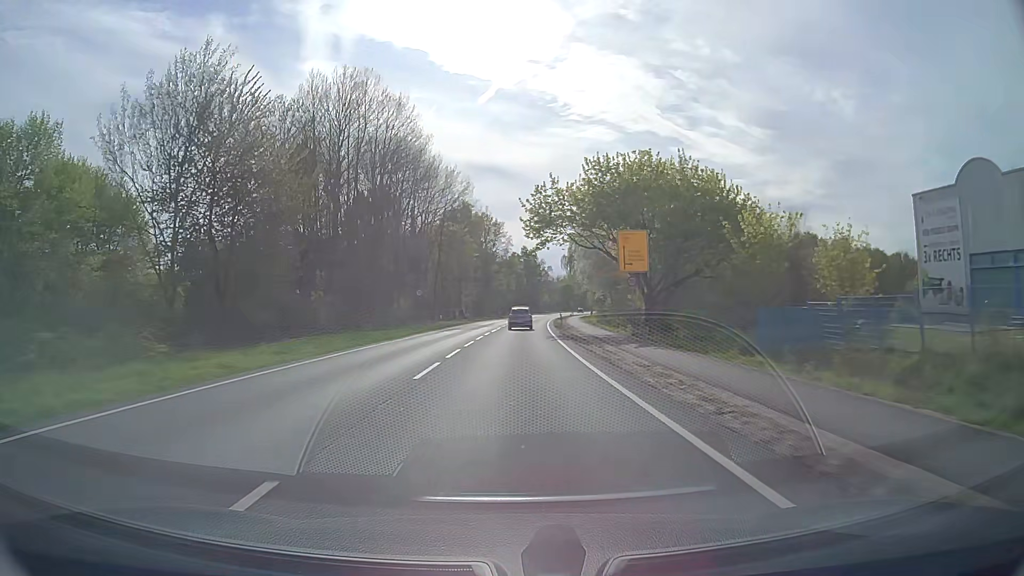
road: primary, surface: asphalt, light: Day
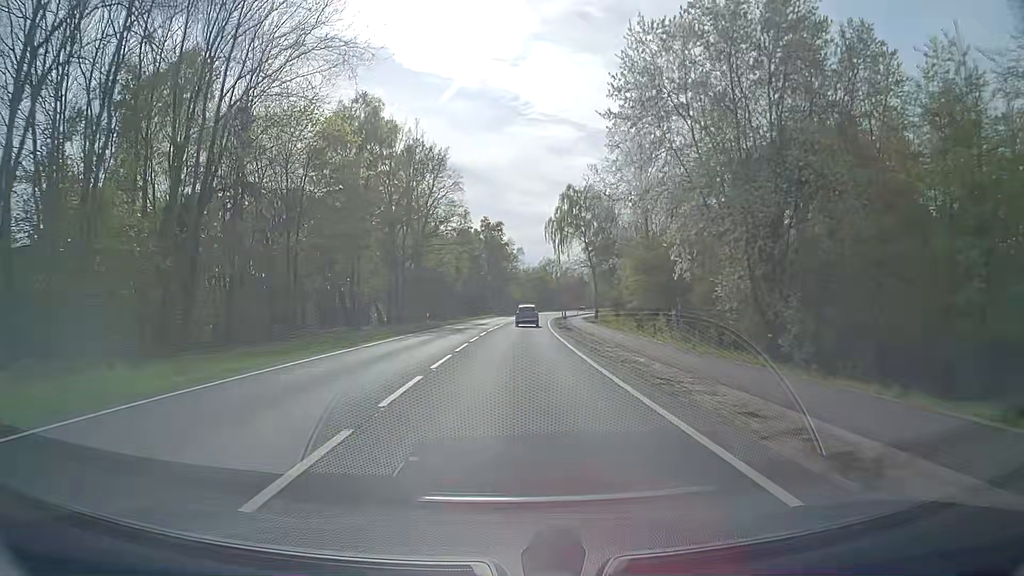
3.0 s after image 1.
(+1.6, +57.5) m; +4°
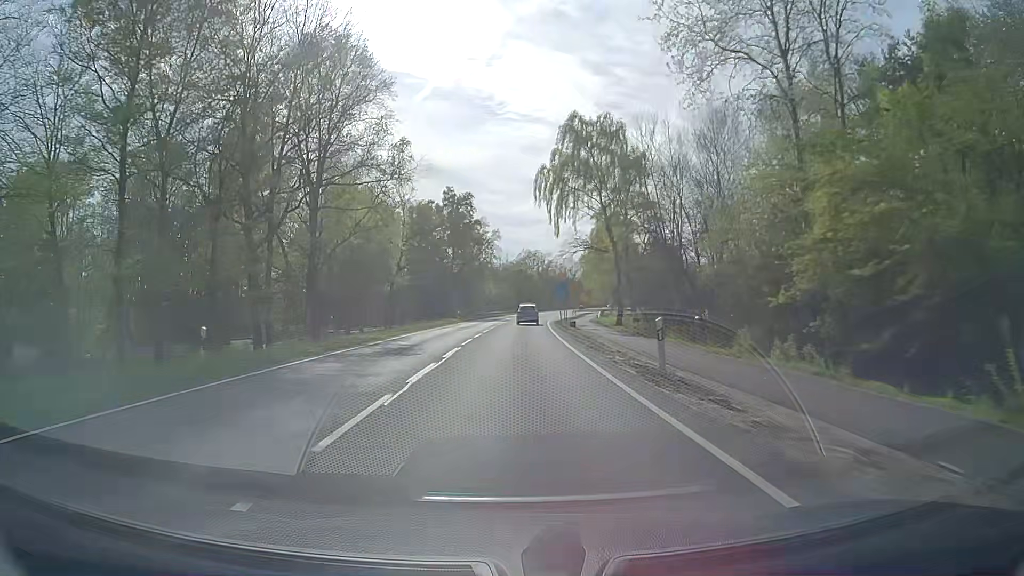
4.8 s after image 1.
(+0.4, +32.6) m; +1°
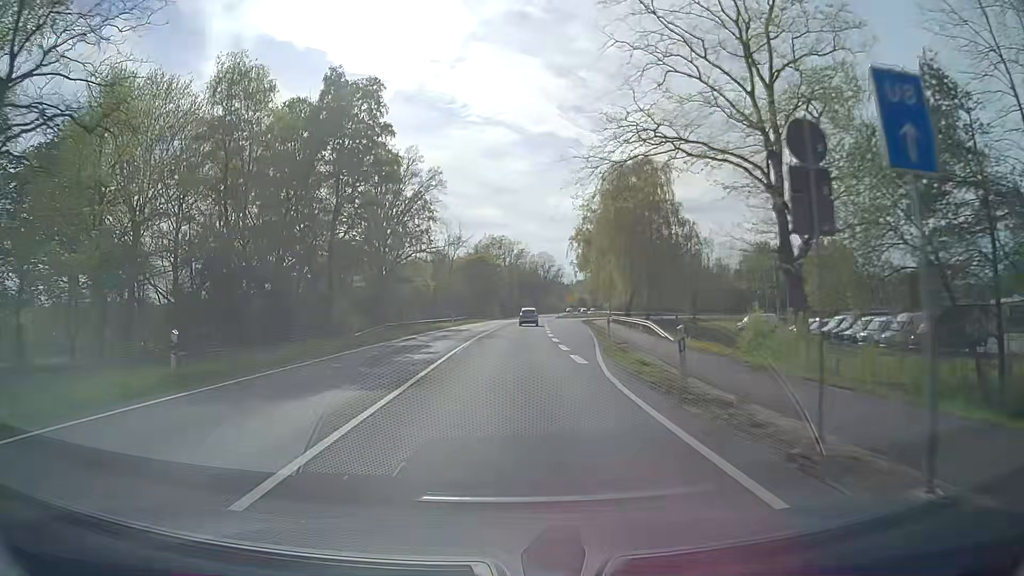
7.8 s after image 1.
(+1.6, +51.3) m; +4°
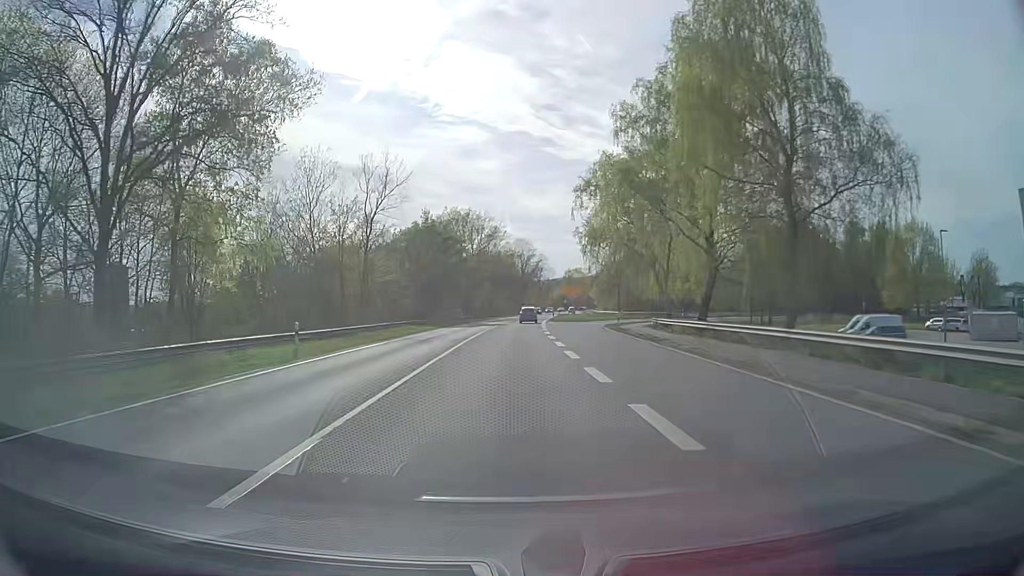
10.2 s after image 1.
(+0.9, +41.3) m; +2°
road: primary_link
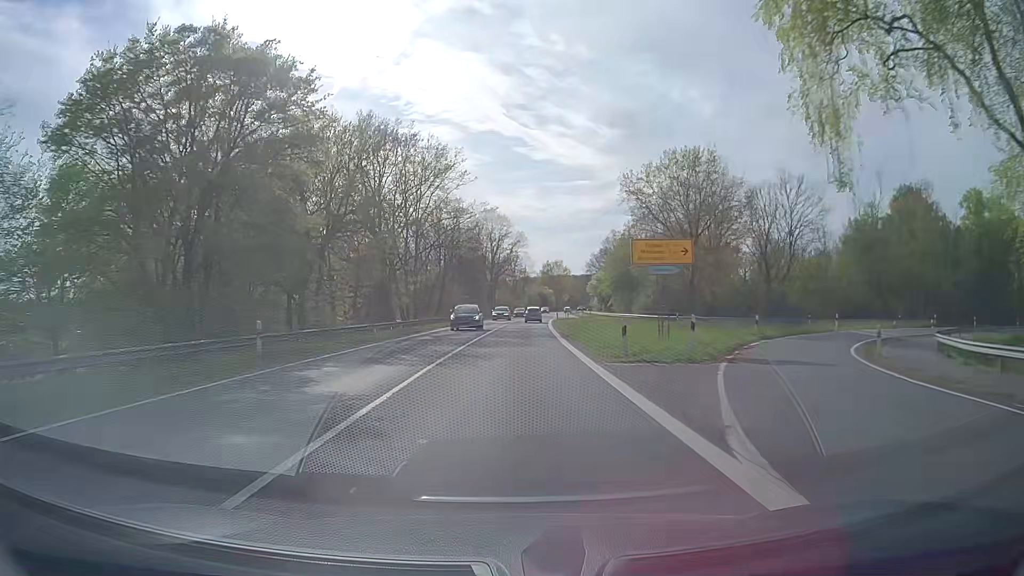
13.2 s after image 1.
(+1.4, +53.6) m; +3°
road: primary
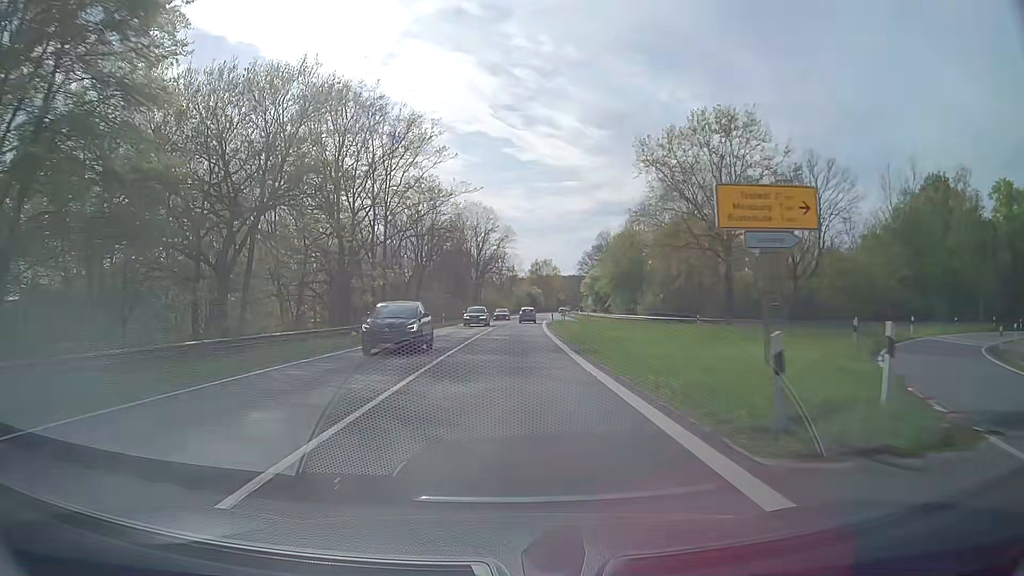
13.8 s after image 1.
(0.0, +10.9) m; +1°
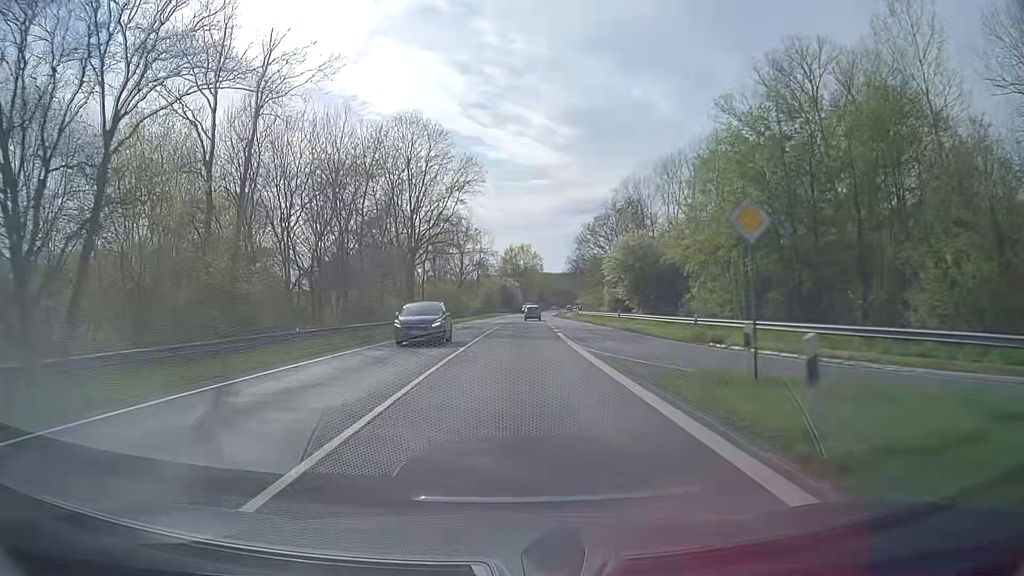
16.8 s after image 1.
(+1.0, +55.1) m; +2°
(0, +10) (0, +20) (+1, +30) (+1, +40) (+2, +50) (+2, +60) (+3, +70) (+4, +80) (+4, +90) (+5, +100) m
